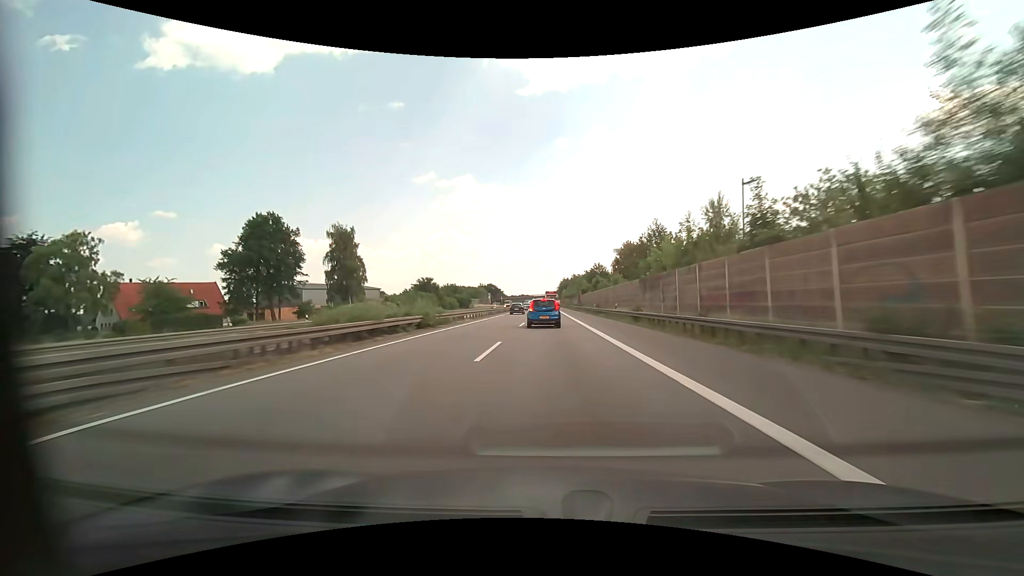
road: motorway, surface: asphalt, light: Day
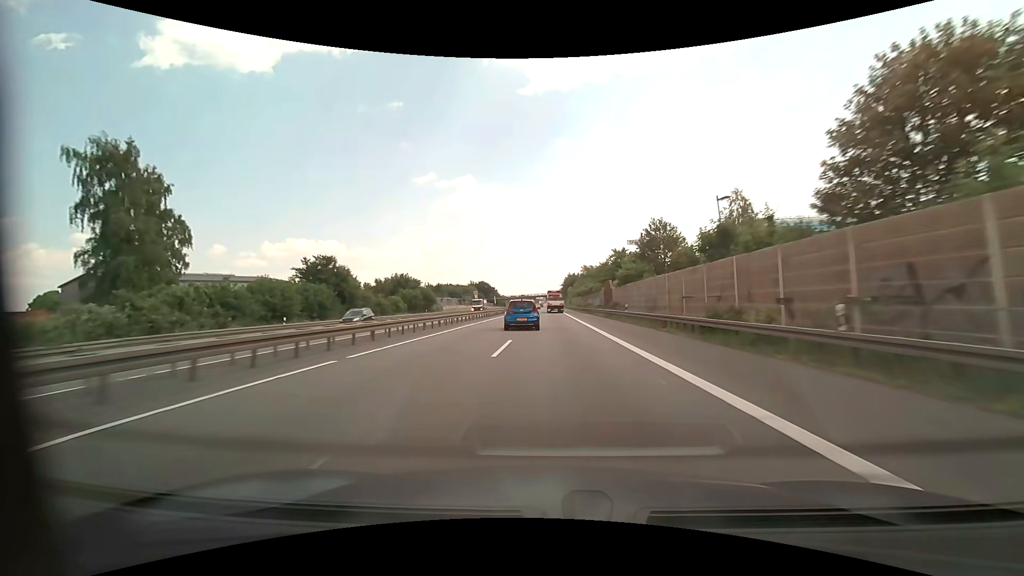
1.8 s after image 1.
(-0.1, +52.3) m; 0°
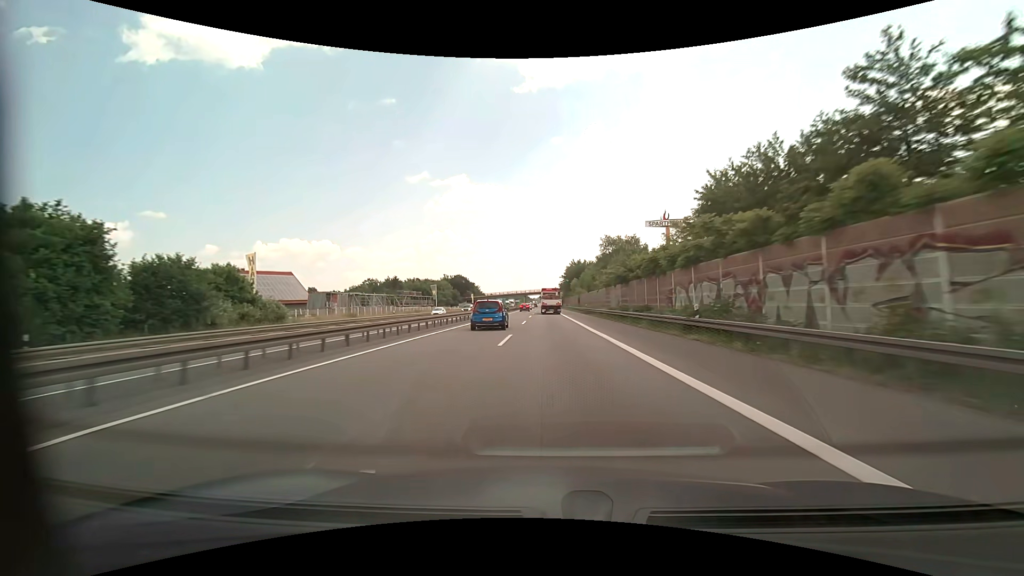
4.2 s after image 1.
(+0.6, +68.1) m; +1°
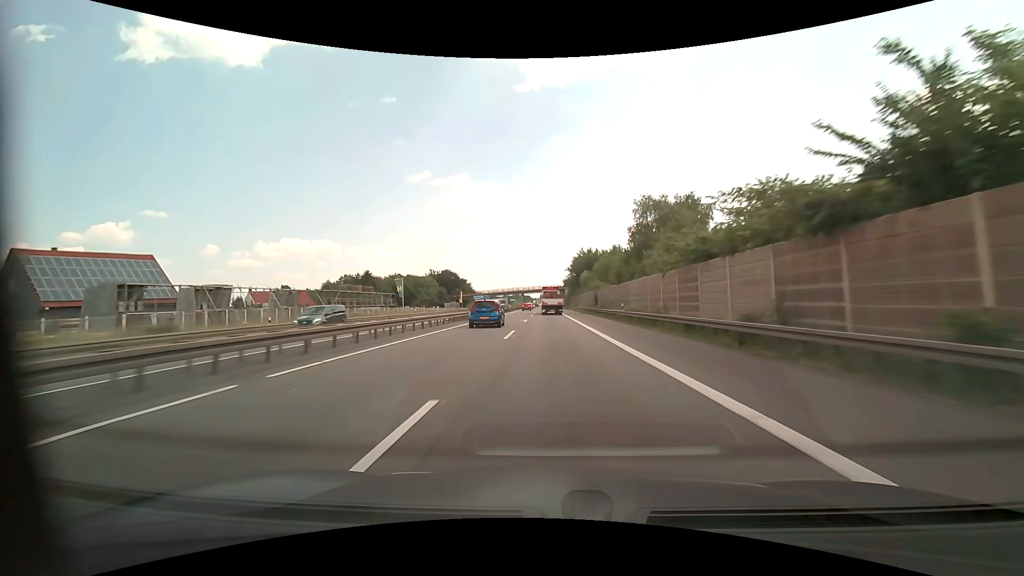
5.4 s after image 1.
(0.0, +32.9) m; 0°
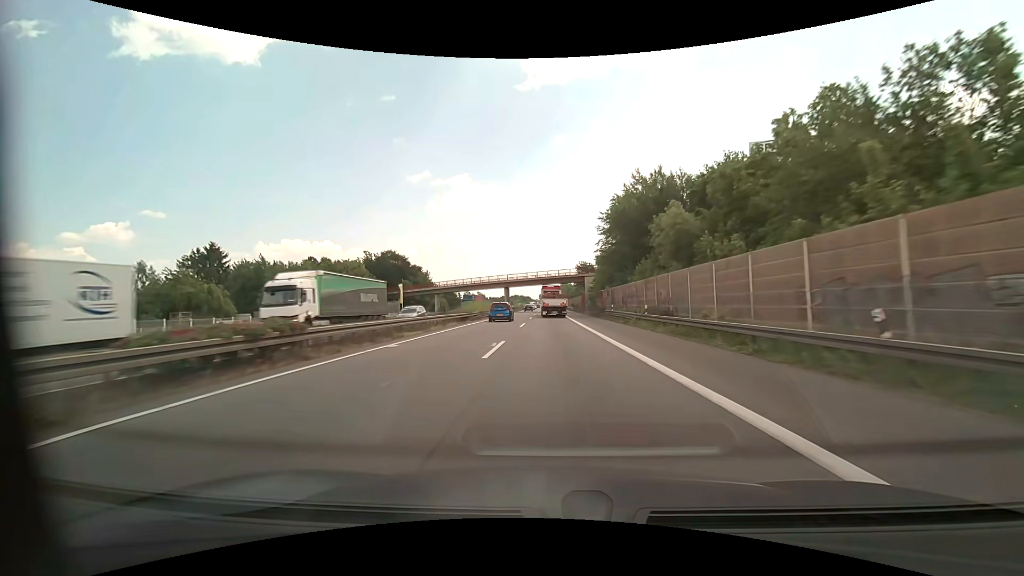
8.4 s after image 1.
(-0.2, +78.1) m; 0°
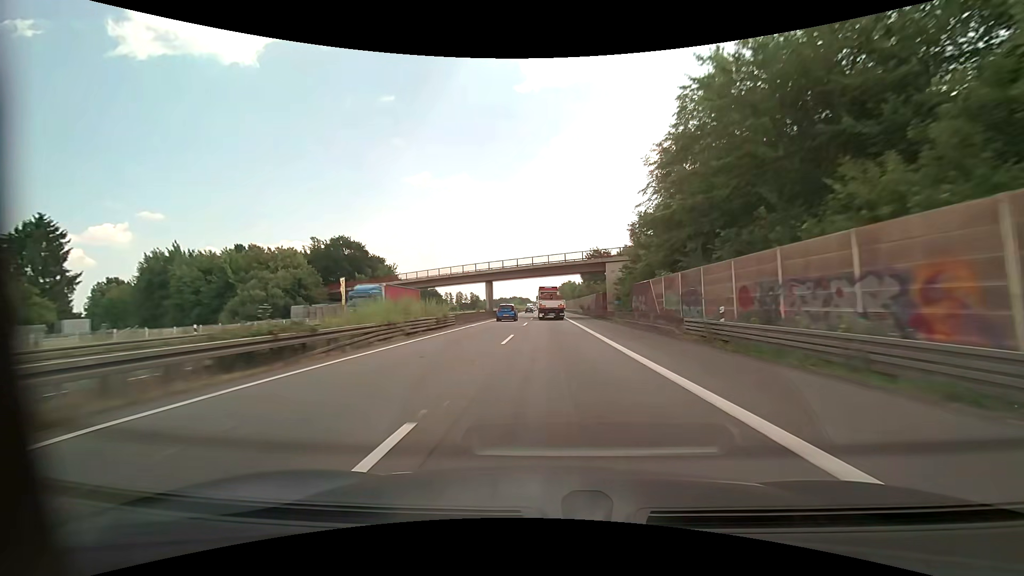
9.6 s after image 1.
(+0.1, +30.5) m; 0°
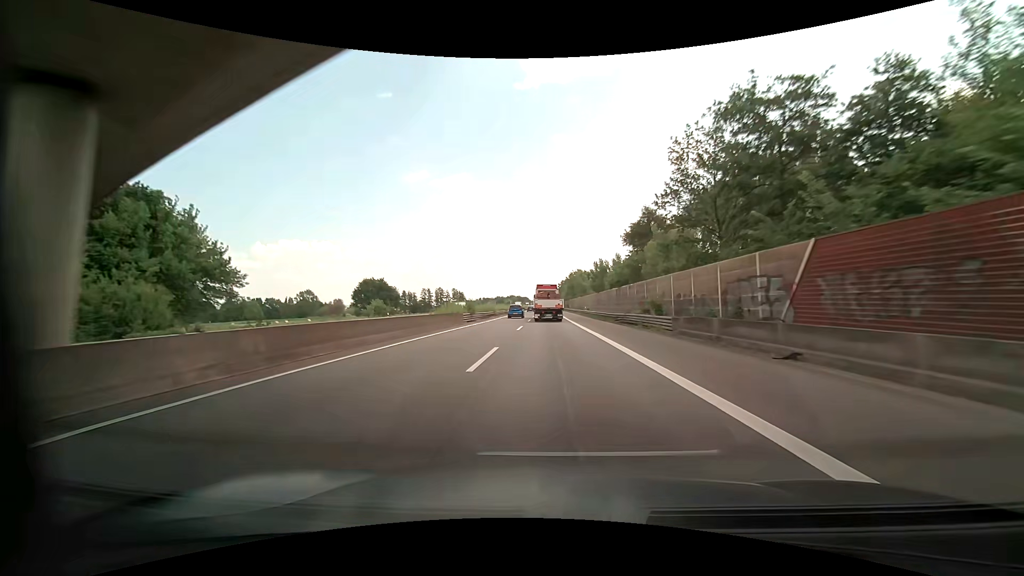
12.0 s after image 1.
(+0.1, +61.7) m; 0°
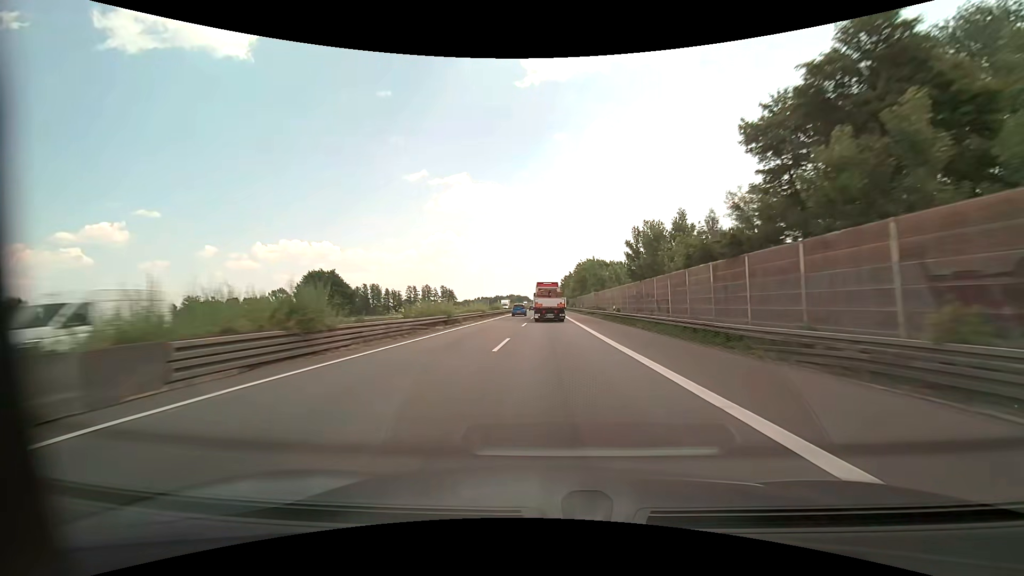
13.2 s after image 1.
(-0.1, +31.1) m; 0°
(0, +10) (0, +20) (0, +30) (0, +40) (0, +50) (0, +60) (0, +70) (0, +80) (0, +90) (0, +100) m
